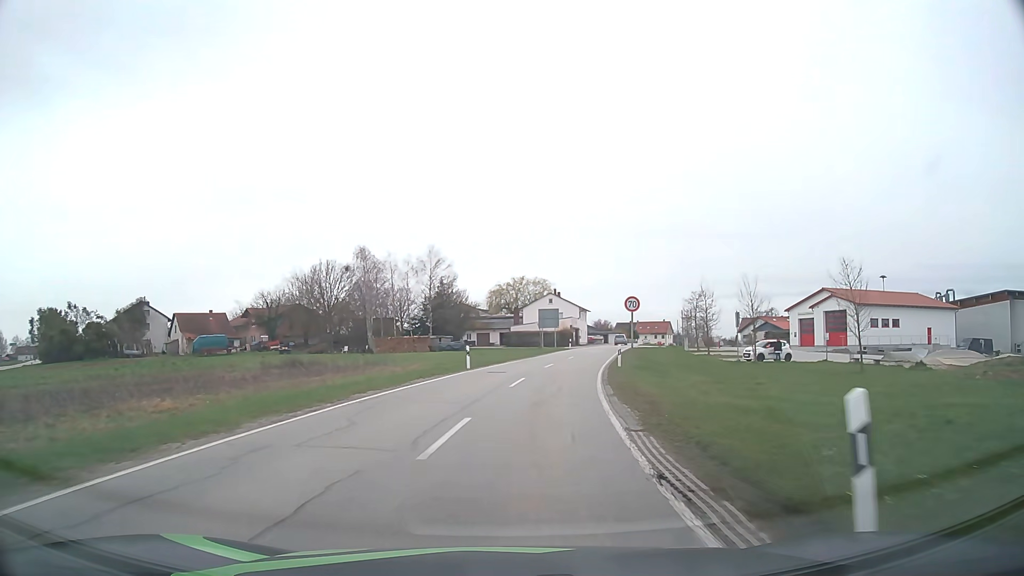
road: secondary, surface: asphalt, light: Day
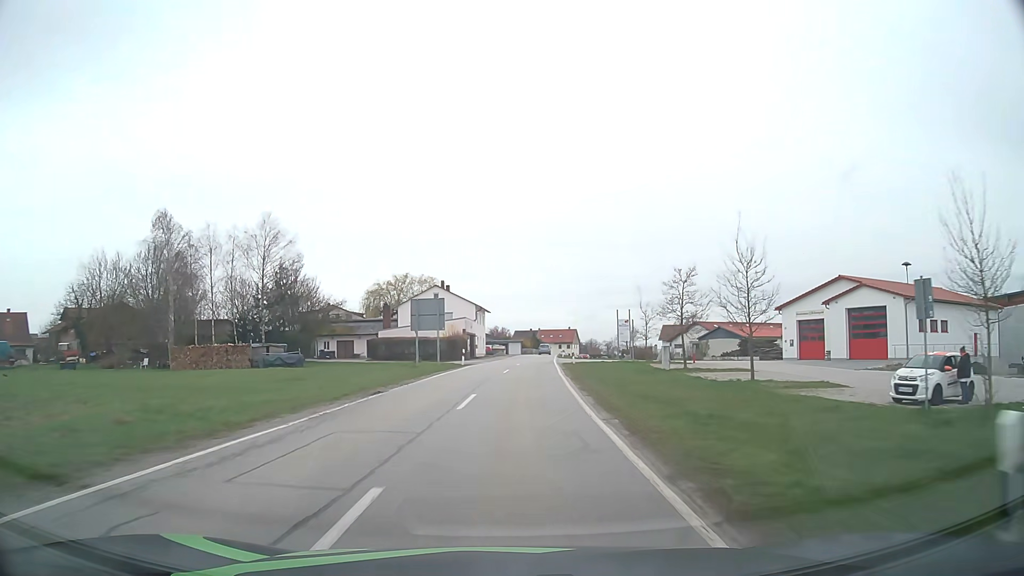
(+2.3, +28.7) m; +9°
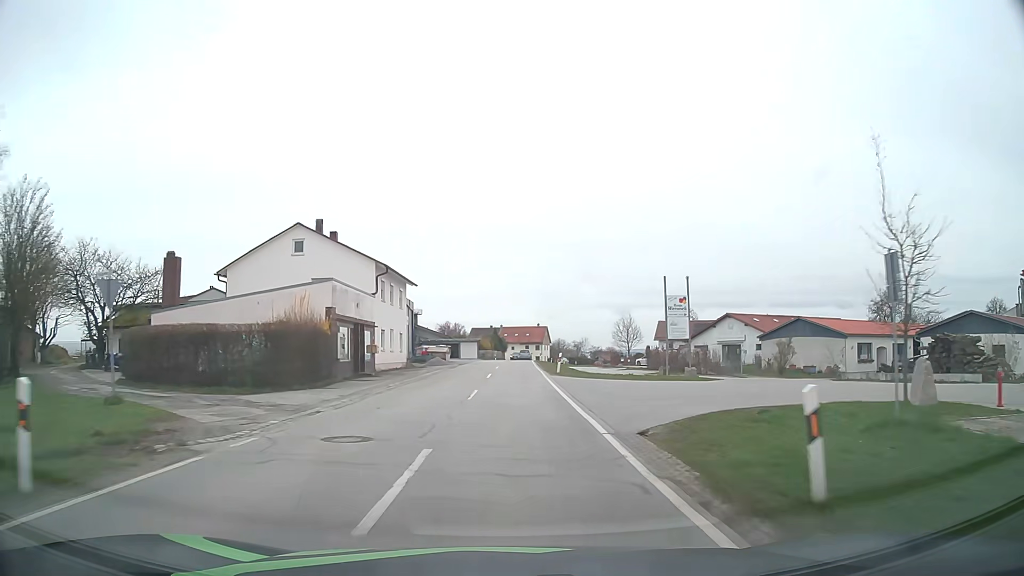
(+1.7, +38.9) m; +4°
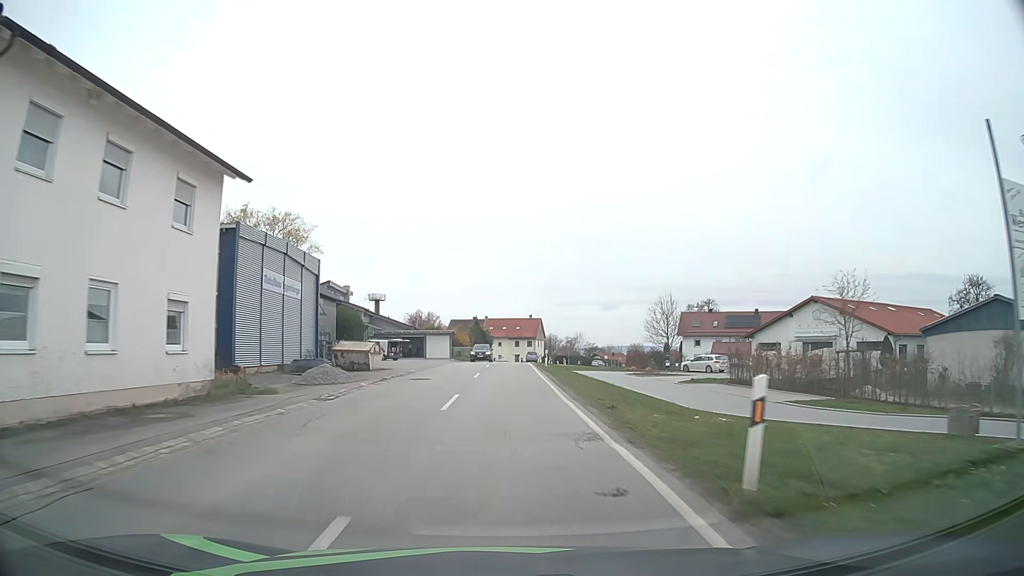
(+0.2, +29.1) m; +1°
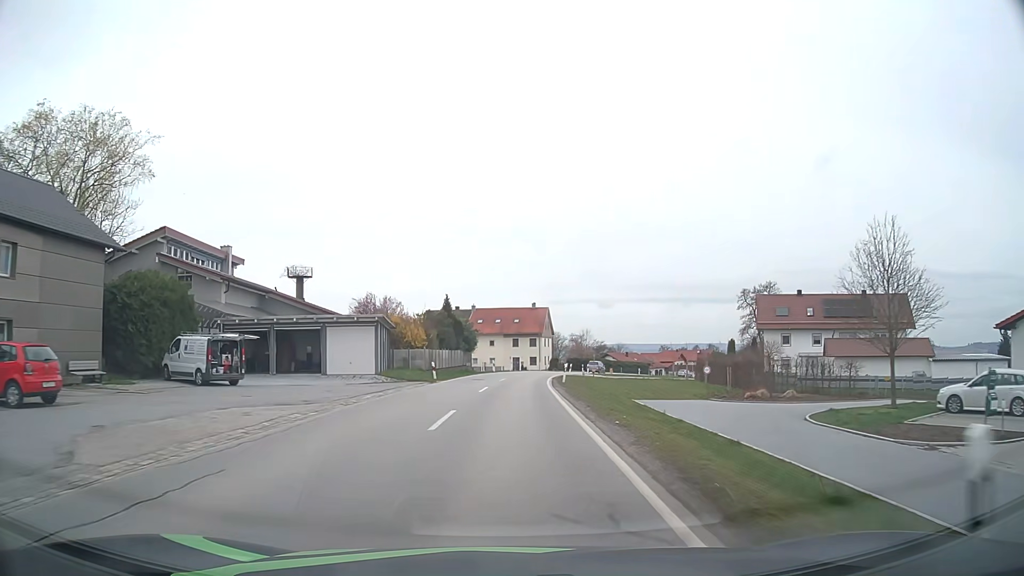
(+0.2, +39.1) m; 0°
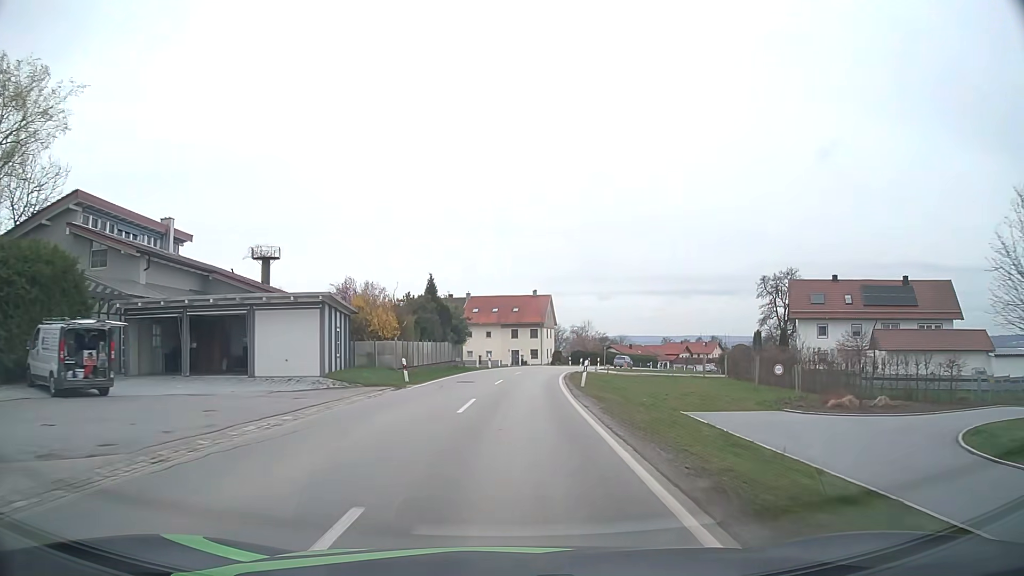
(0.0, +9.9) m; 0°
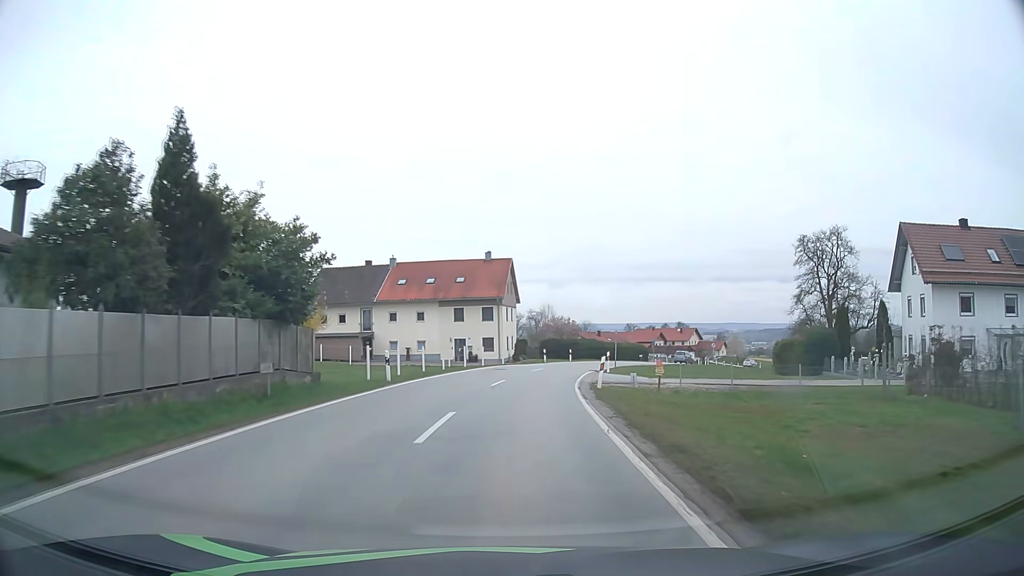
(+1.1, +29.9) m; +4°
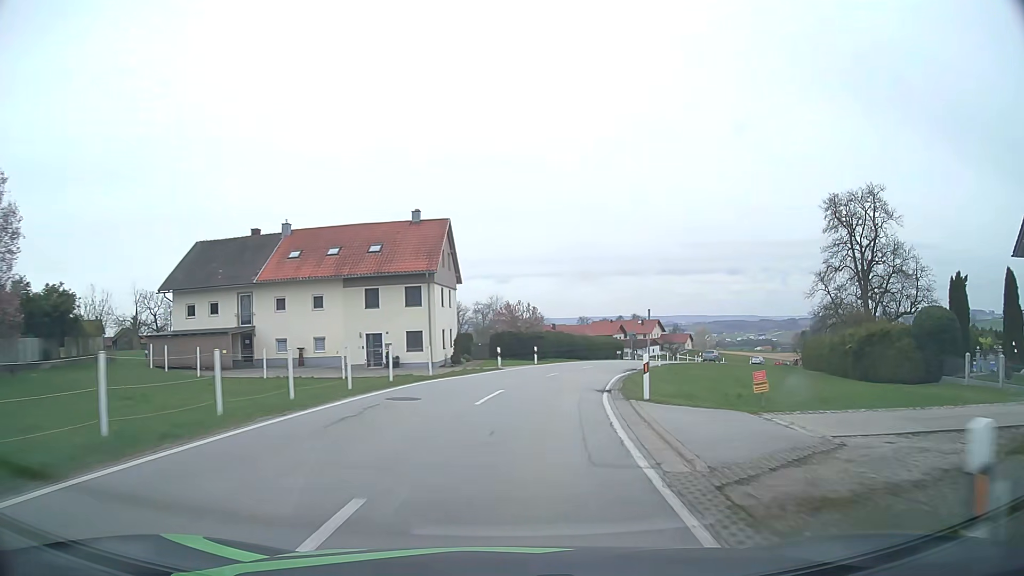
(+0.6, +19.4) m; +4°
(0, +10) (+1, +20) (+3, +30) (+6, +39) (+9, +49) (+12, +58) (+16, +67) (+21, +76) (+25, +85) (+31, +94) m
